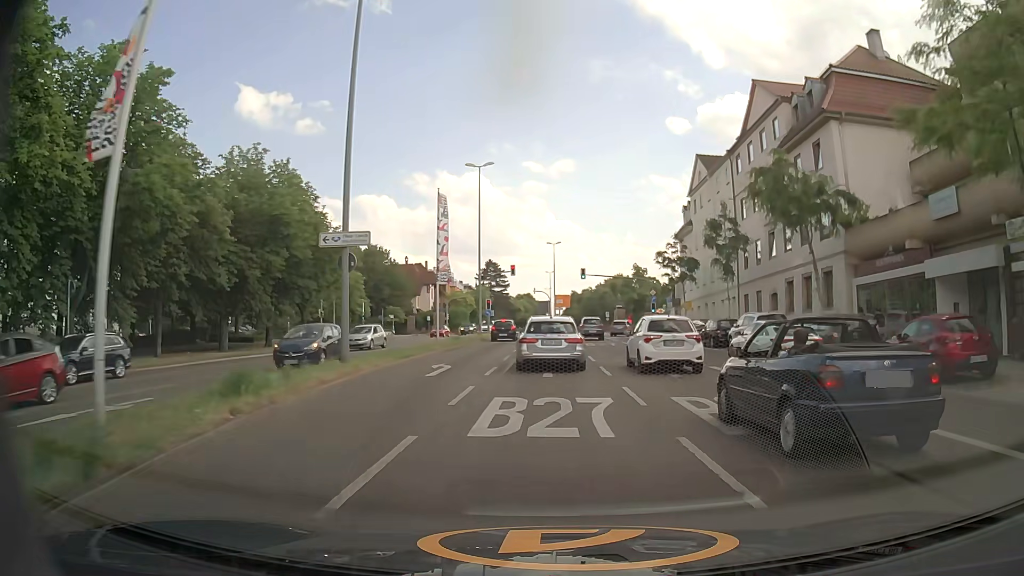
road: primary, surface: asphalt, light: Day
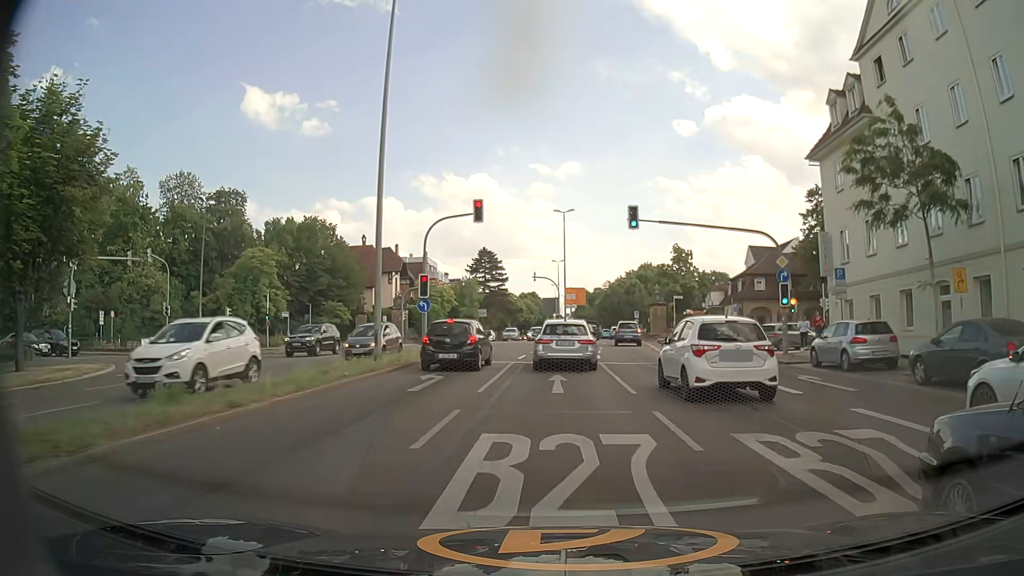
(-0.1, +34.0) m; 0°
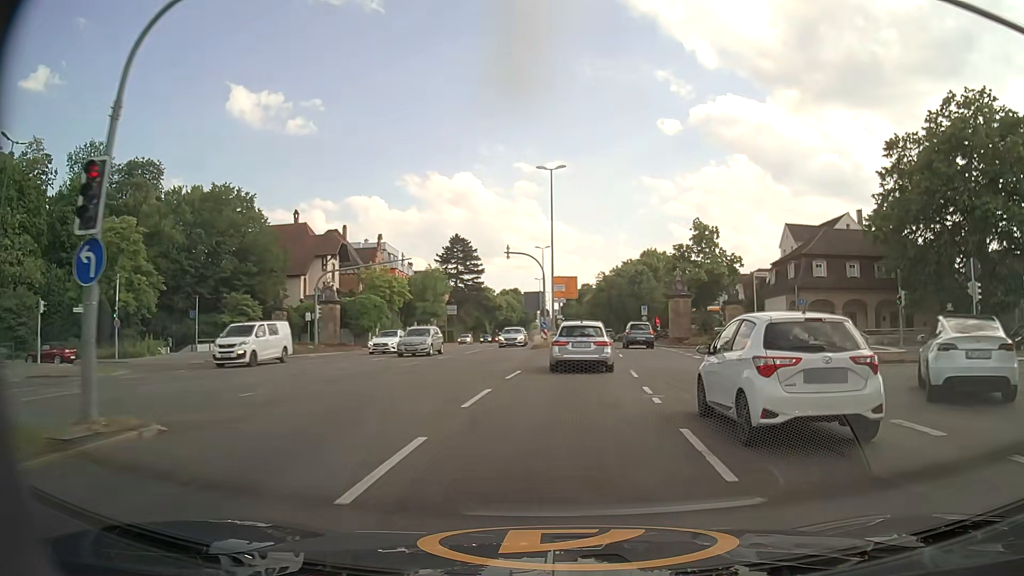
(+0.1, +21.2) m; +1°
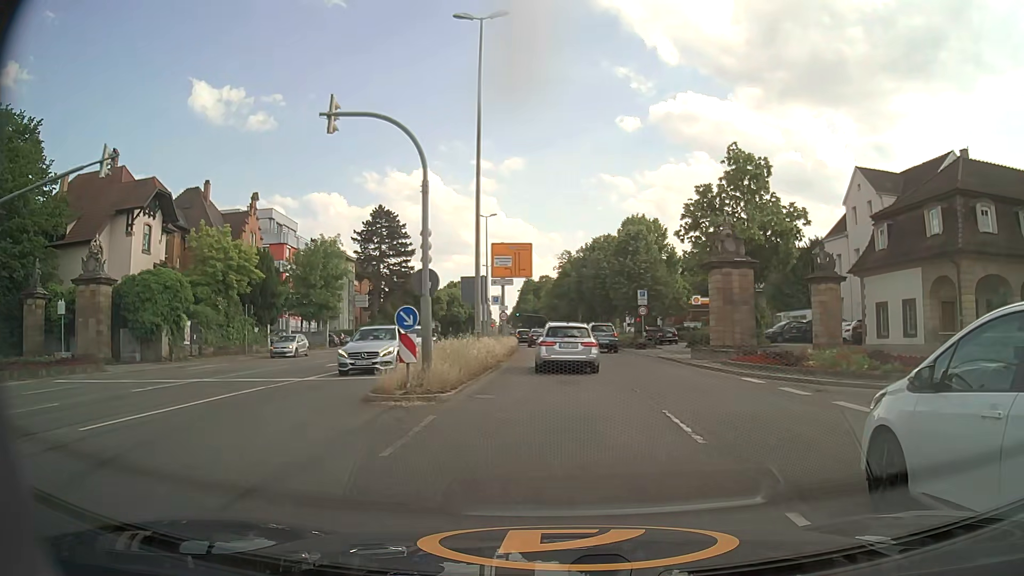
(+1.1, +28.2) m; +3°
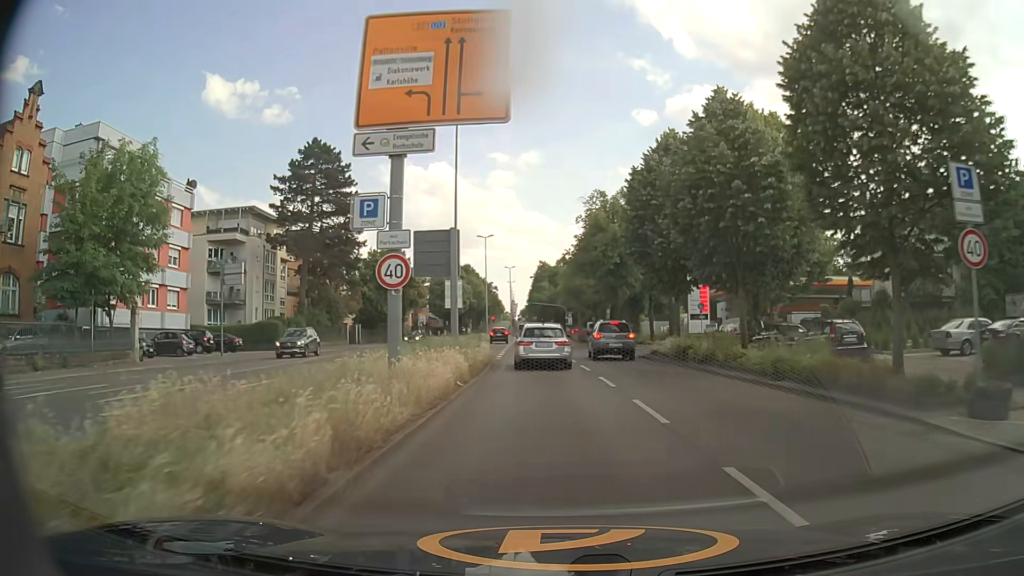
(-0.2, +34.5) m; -2°
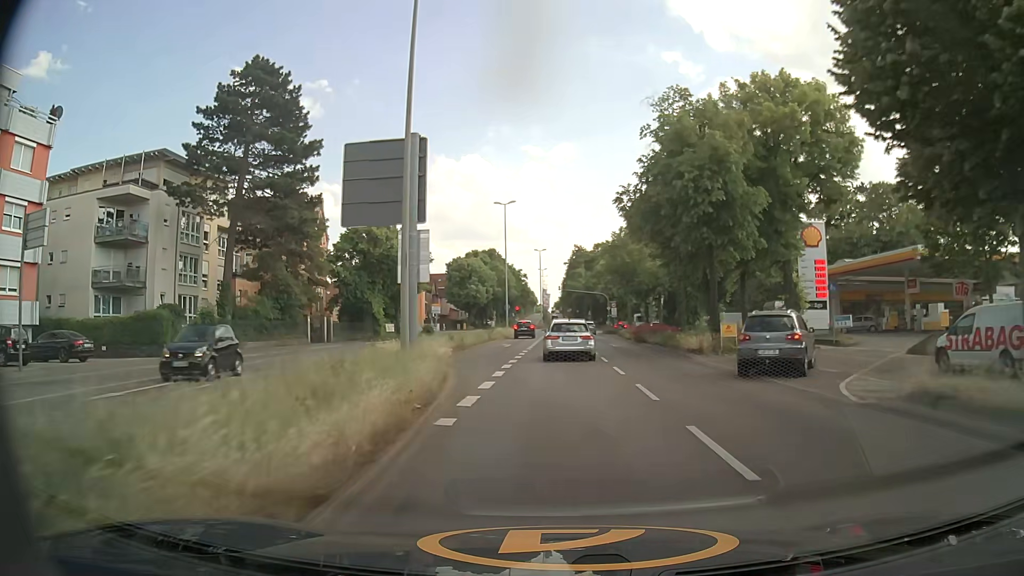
(-0.3, +21.4) m; -2°
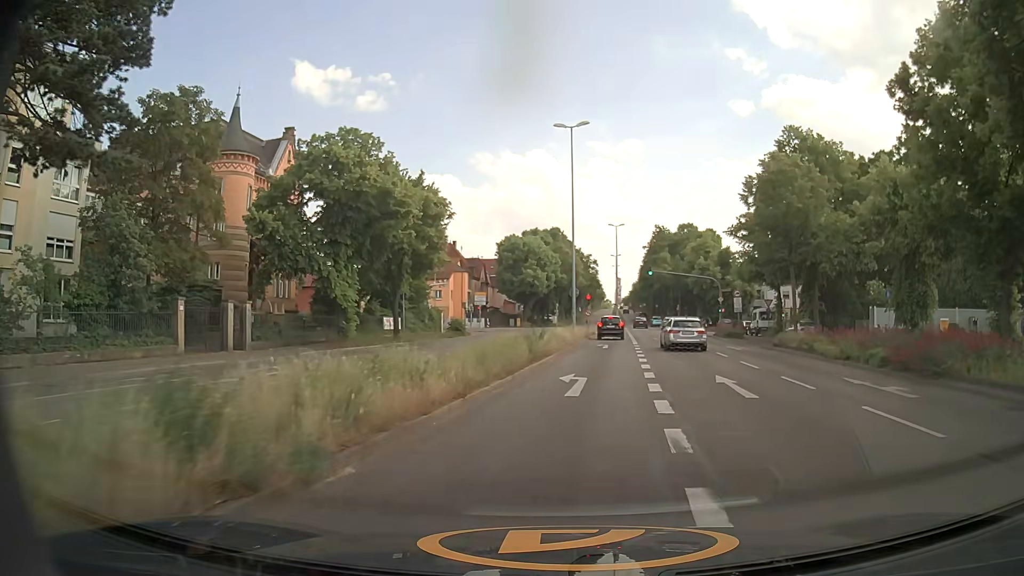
(-1.8, +27.9) m; -5°
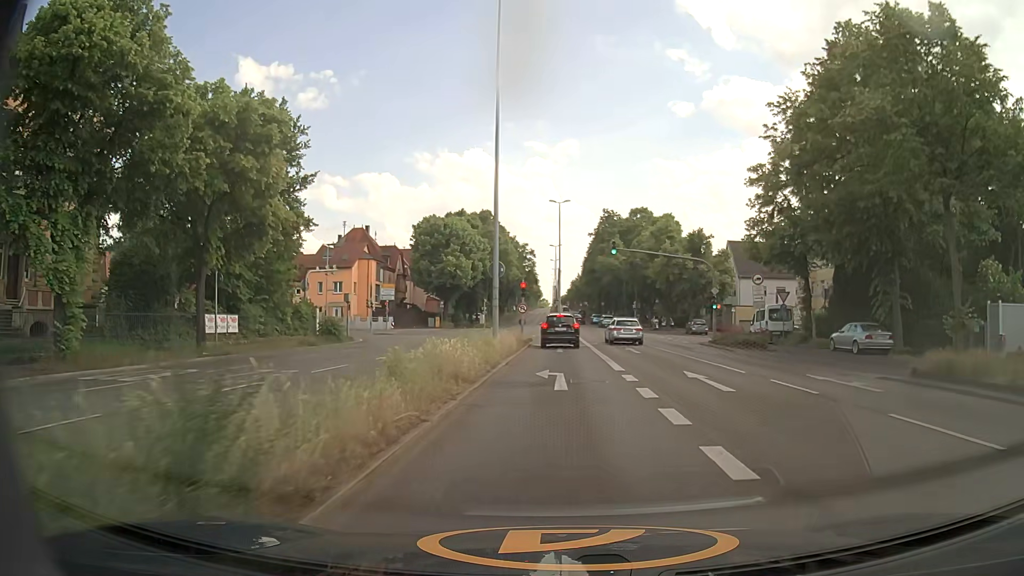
(+0.8, +19.1) m; +5°
